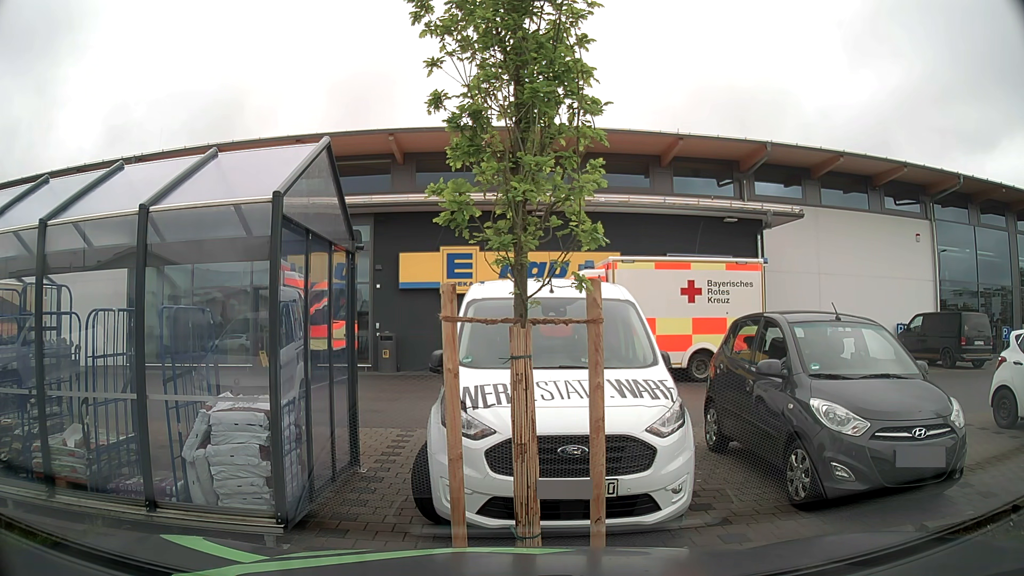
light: Day
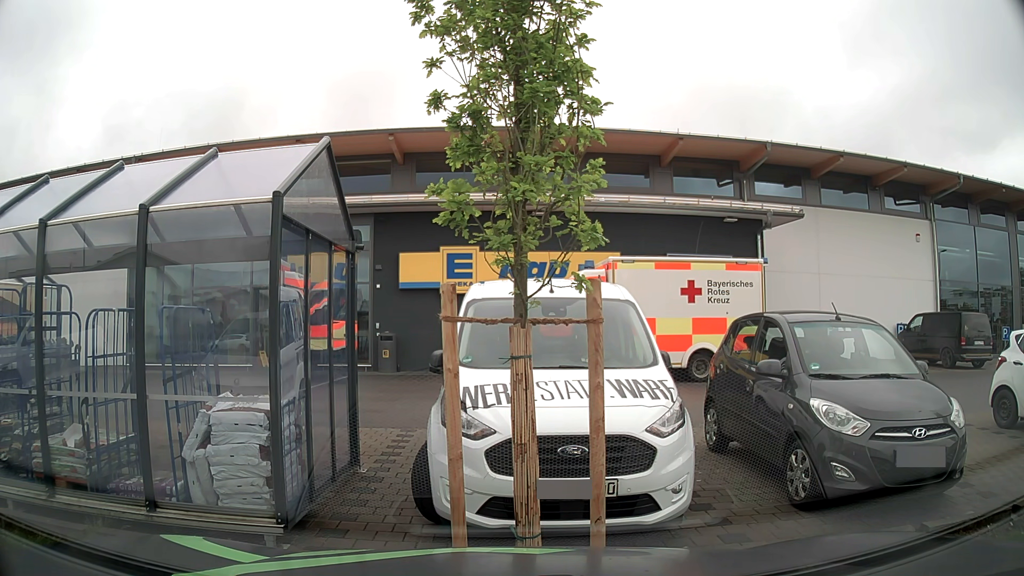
(0.0, 0.0) m; 0°
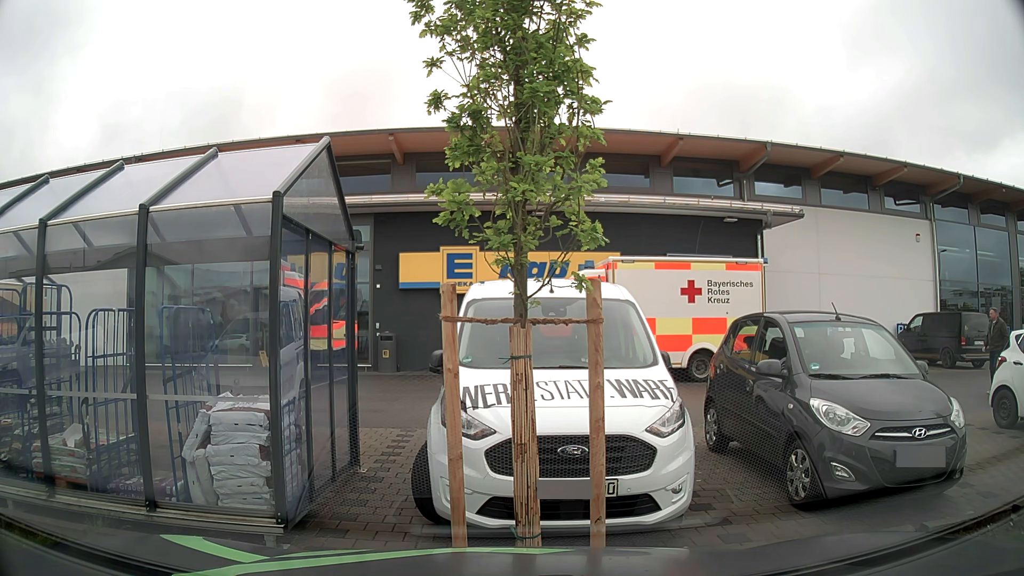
(0.0, 0.0) m; 0°
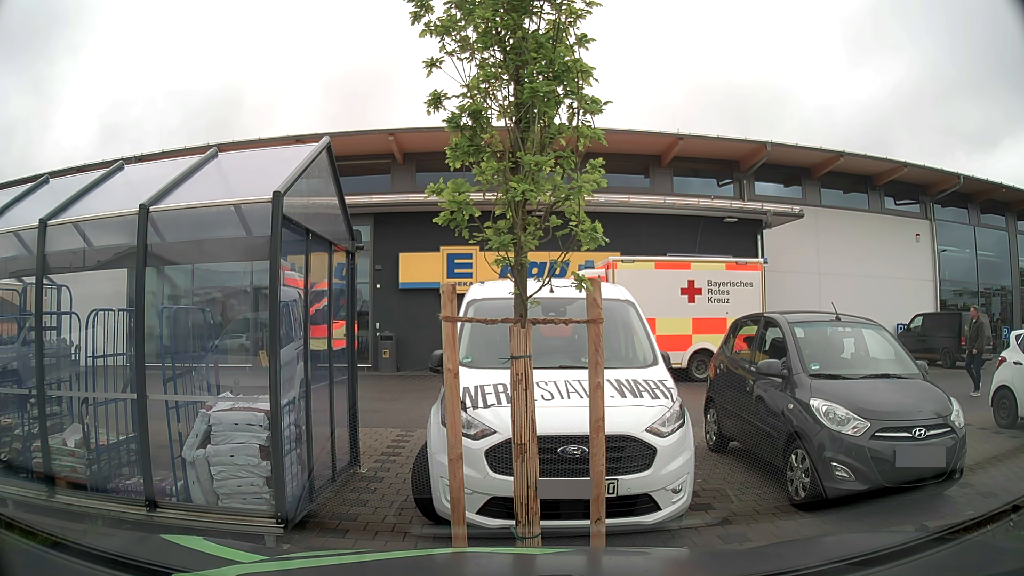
(0.0, 0.0) m; 0°
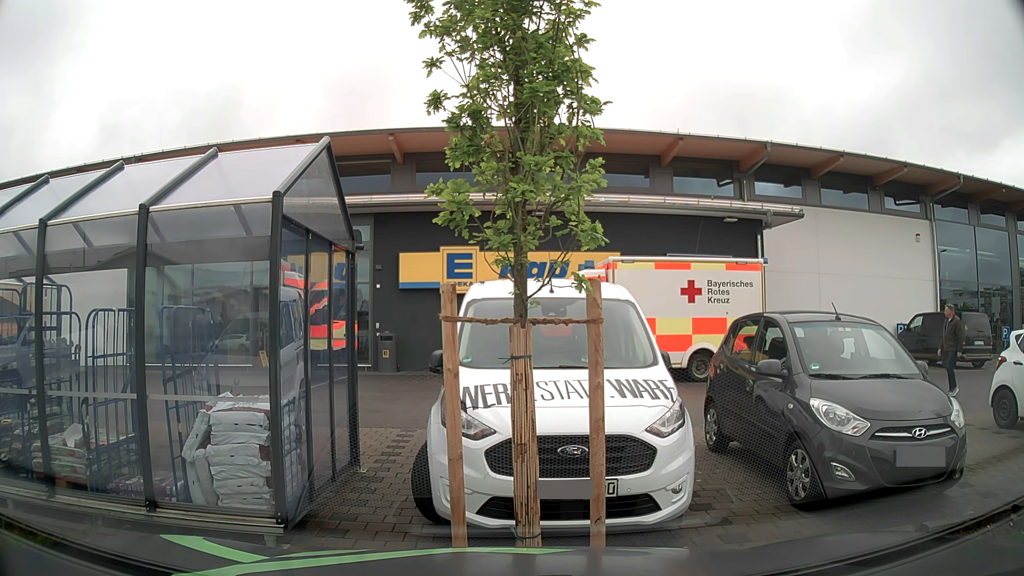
(0.0, 0.0) m; 0°
